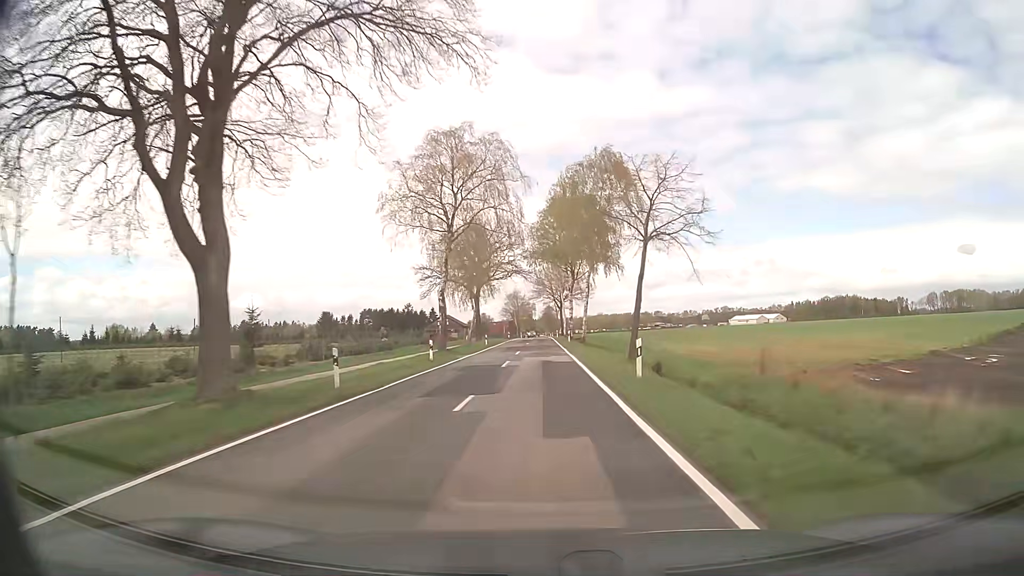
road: secondary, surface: asphalt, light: Day
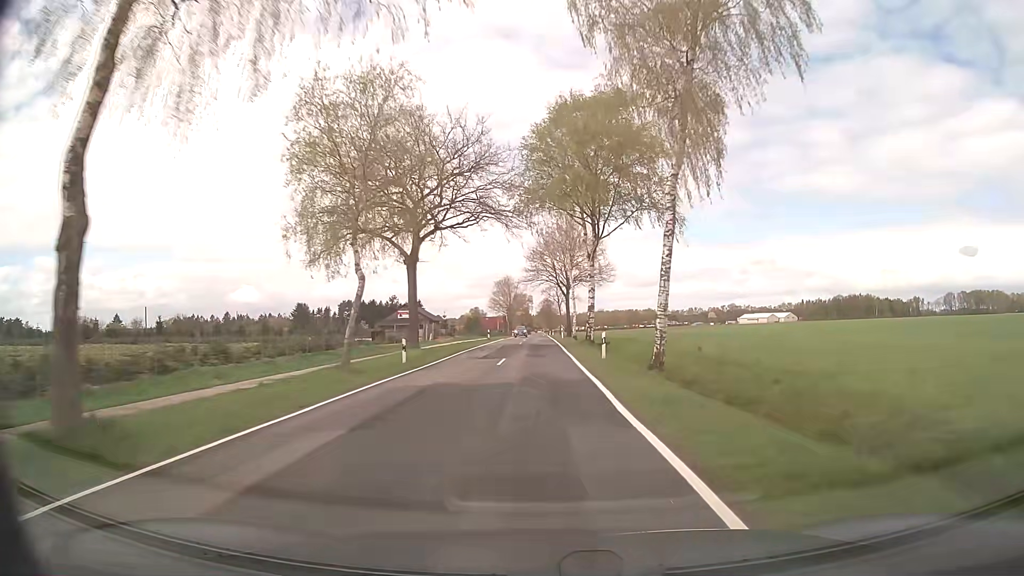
(-0.2, +36.4) m; 0°
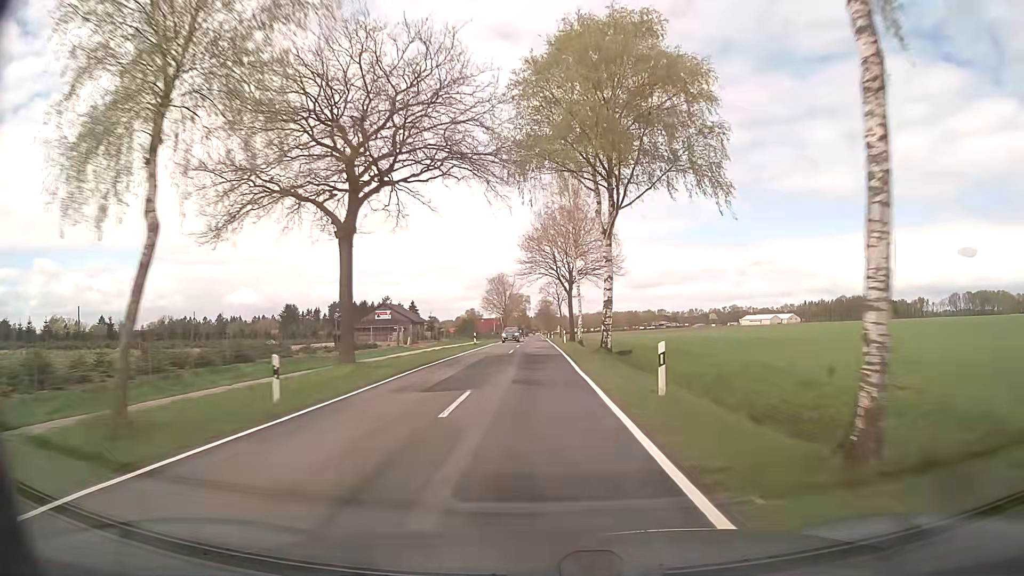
(0.0, +12.7) m; 0°
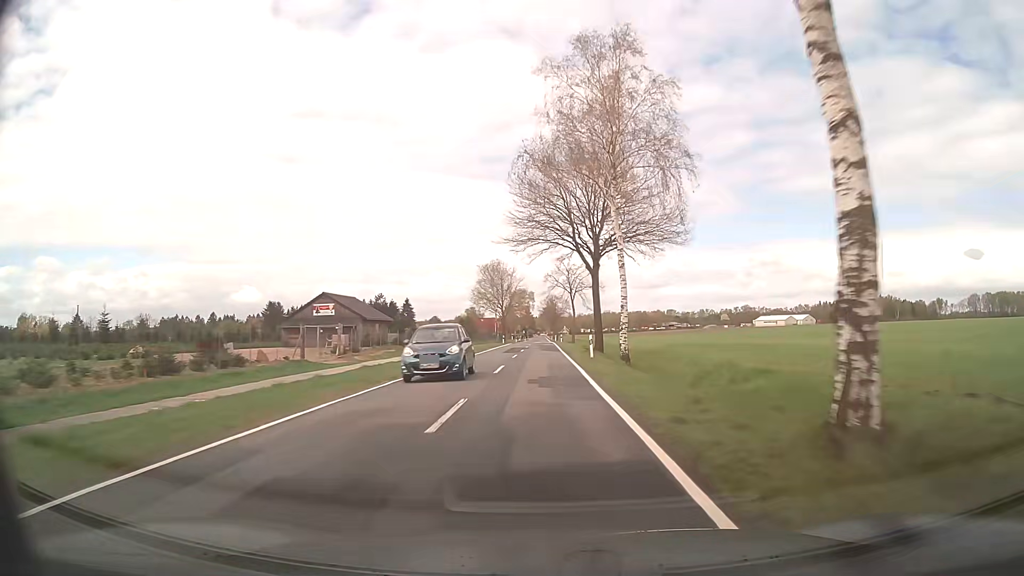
(-0.1, +26.2) m; 0°
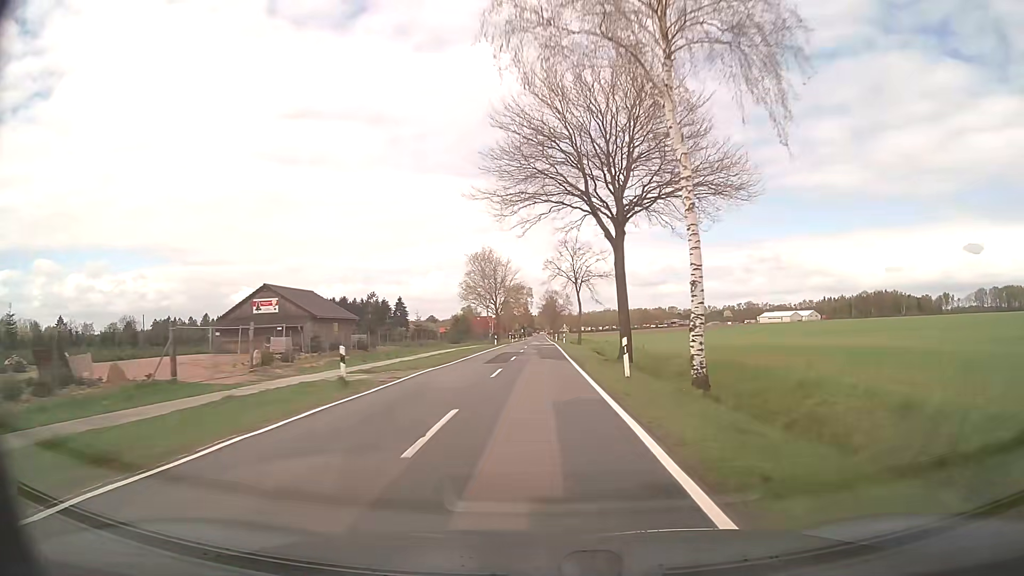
(0.0, +13.5) m; 0°
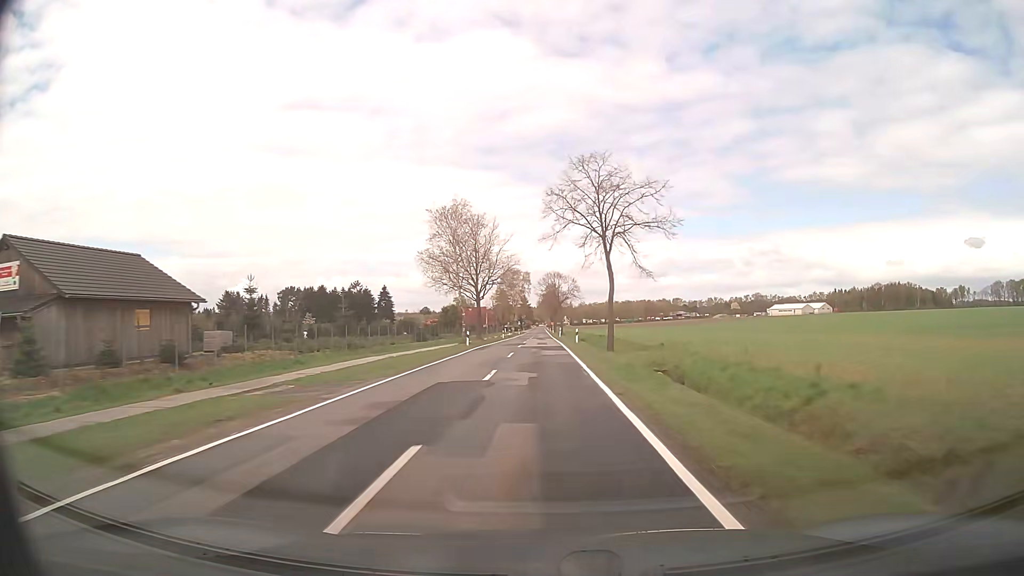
(0.0, +27.6) m; 0°
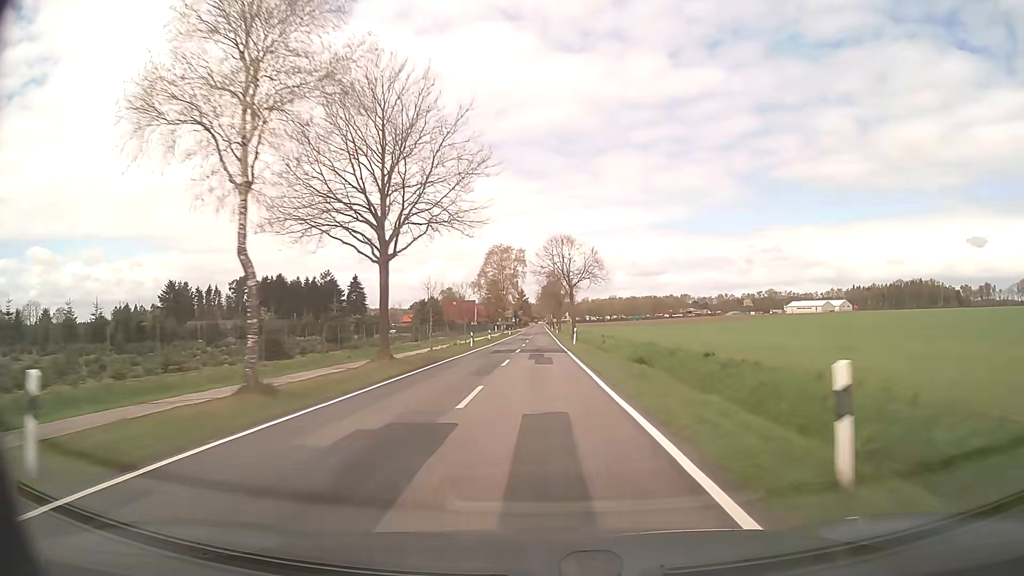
(0.0, +40.9) m; 0°
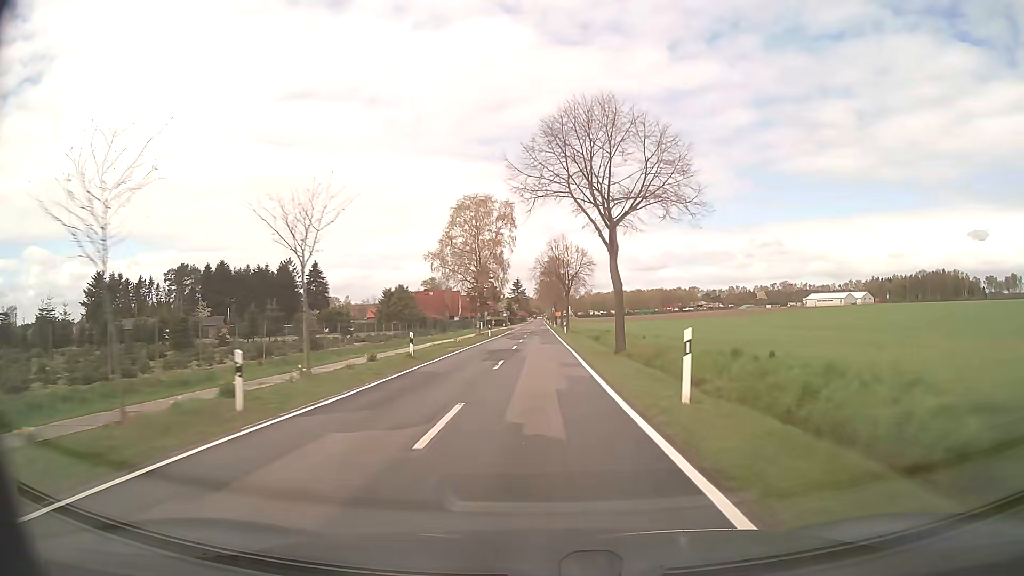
(-0.1, +39.4) m; 0°
(0, +10) (0, +20) (0, +30) (0, +40) (0, +50) (0, +60) (0, +70) (0, +80) (0, +90) (0, +100) m
